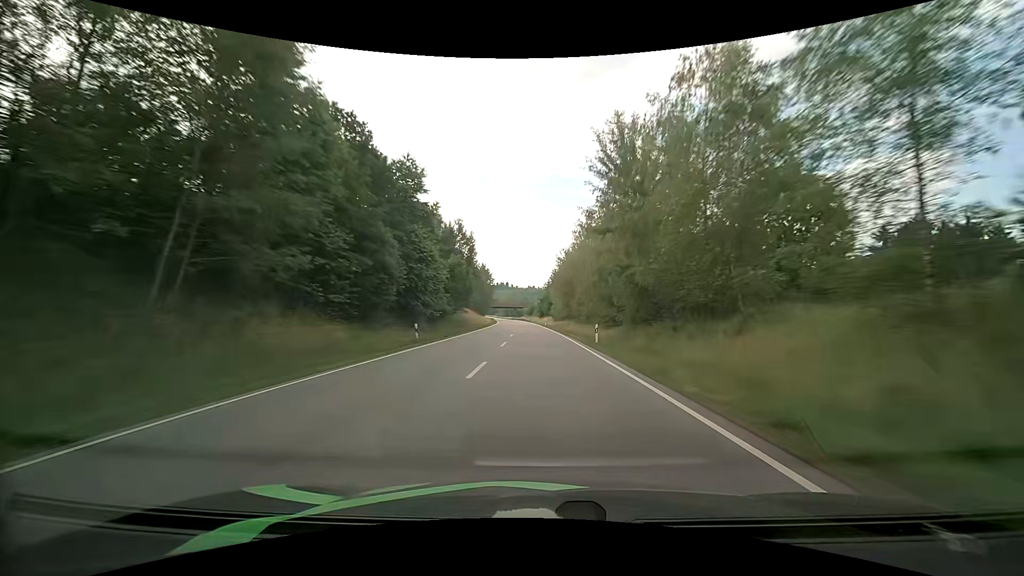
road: primary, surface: asphalt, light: Day
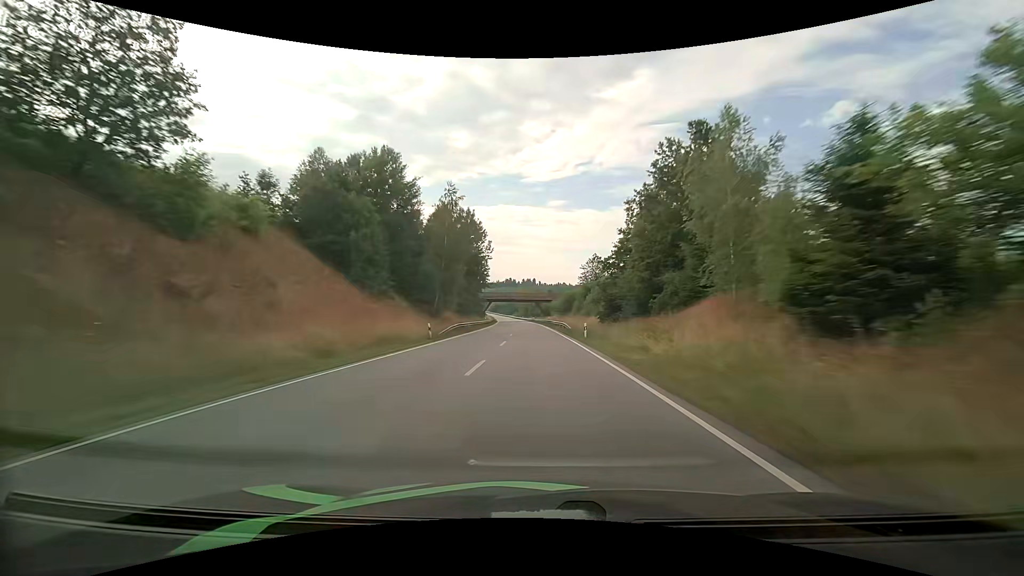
(-3.5, +93.9) m; -4°
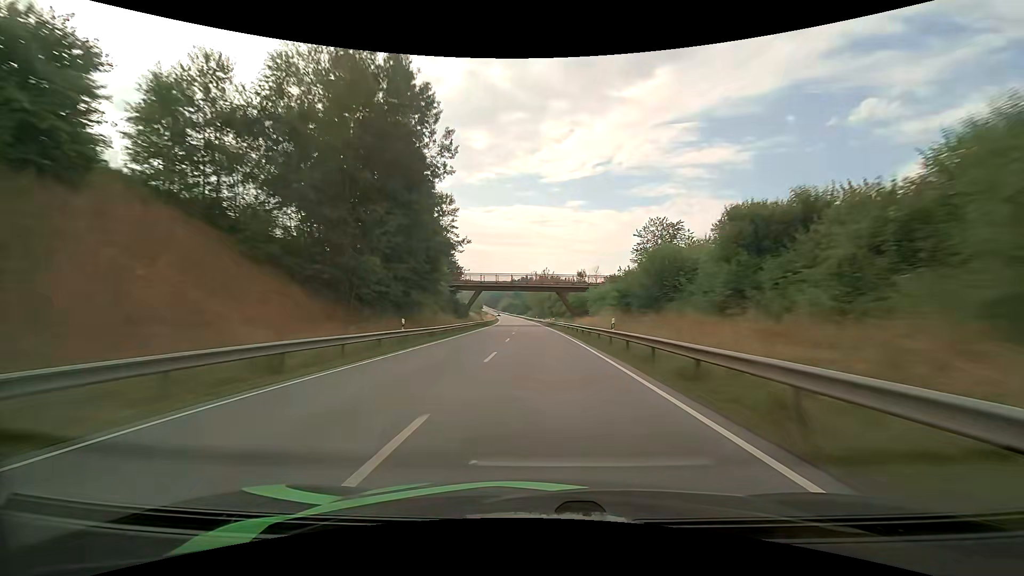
(-0.8, +55.6) m; -2°
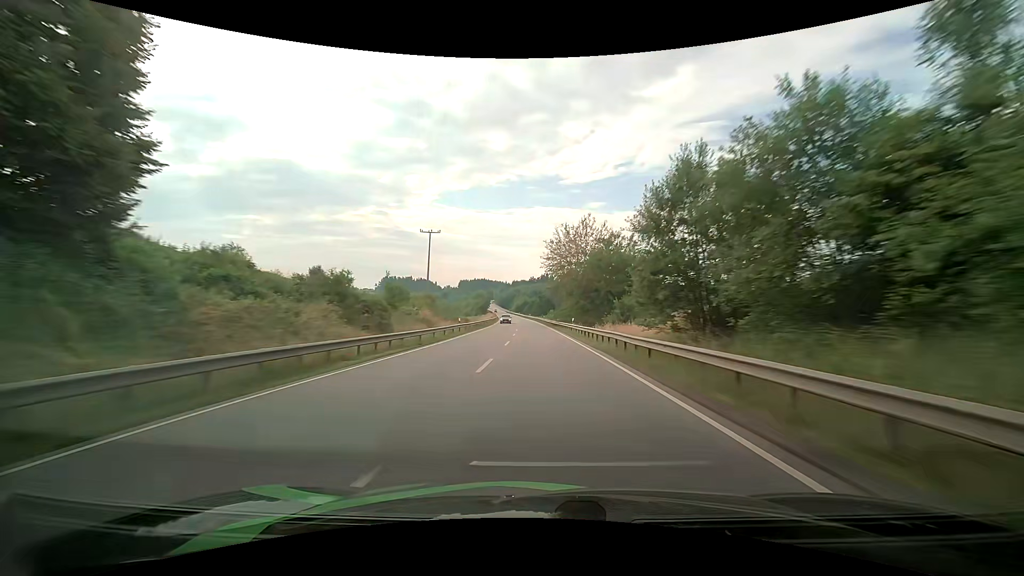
(-1.4, +73.2) m; -2°
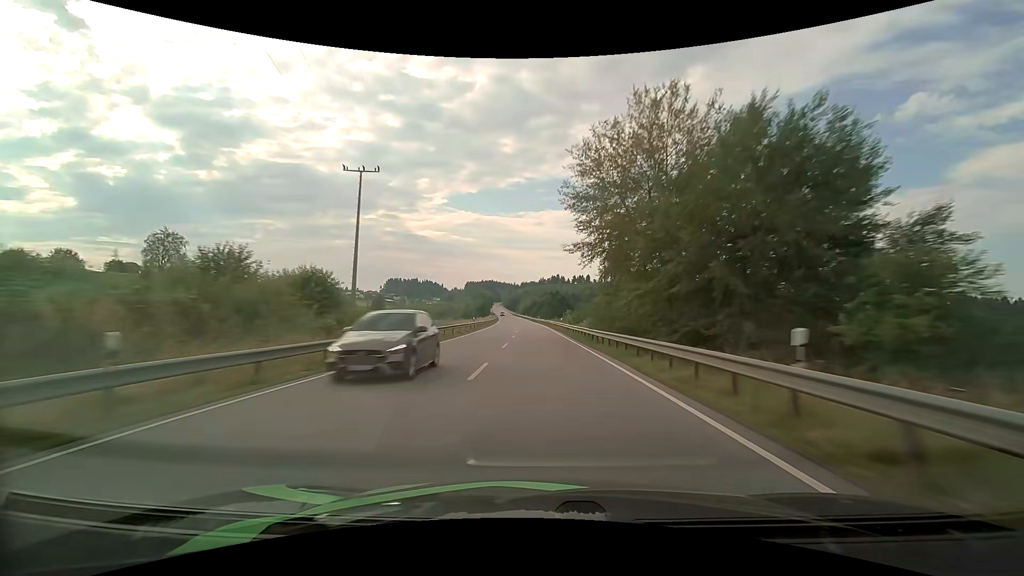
(-0.2, +36.9) m; -1°
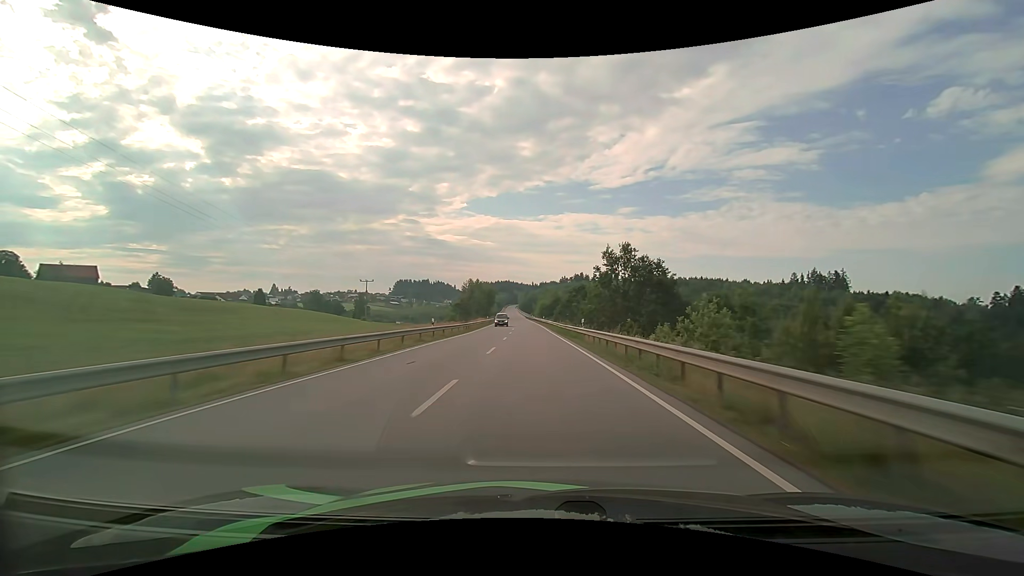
(-1.3, +74.7) m; -2°
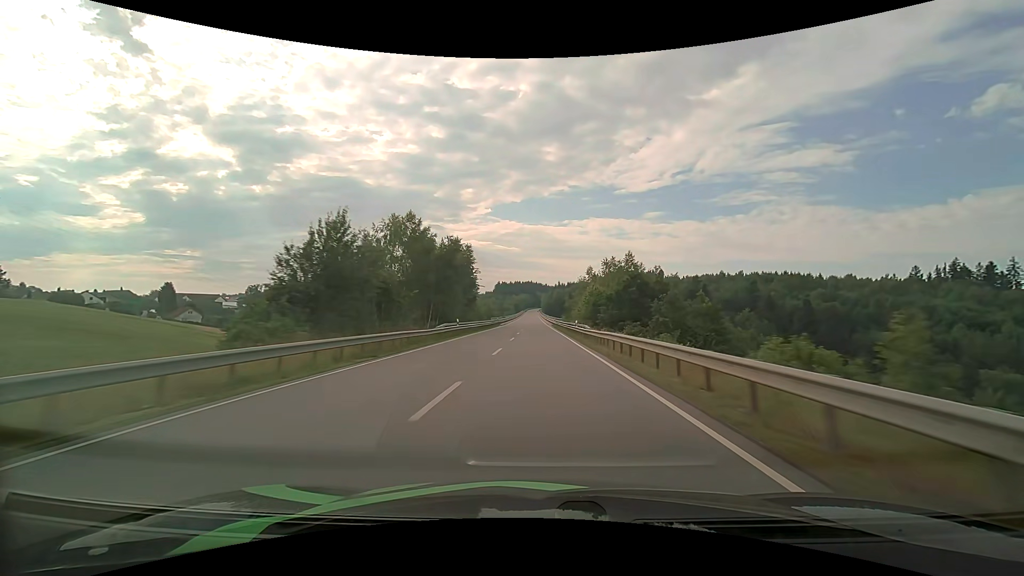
(-2.9, +94.8) m; -3°
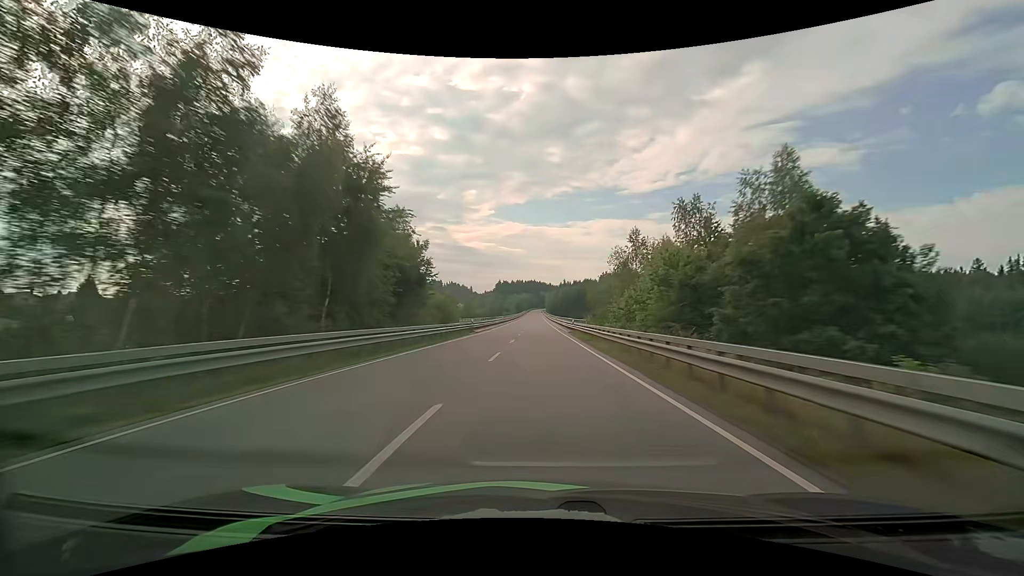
(-0.2, +38.2) m; 0°
(0, +10) (0, +20) (0, +30) (0, +40) (0, +50) (0, +60) (0, +70) (0, +80) (0, +90) (0, +100) m
